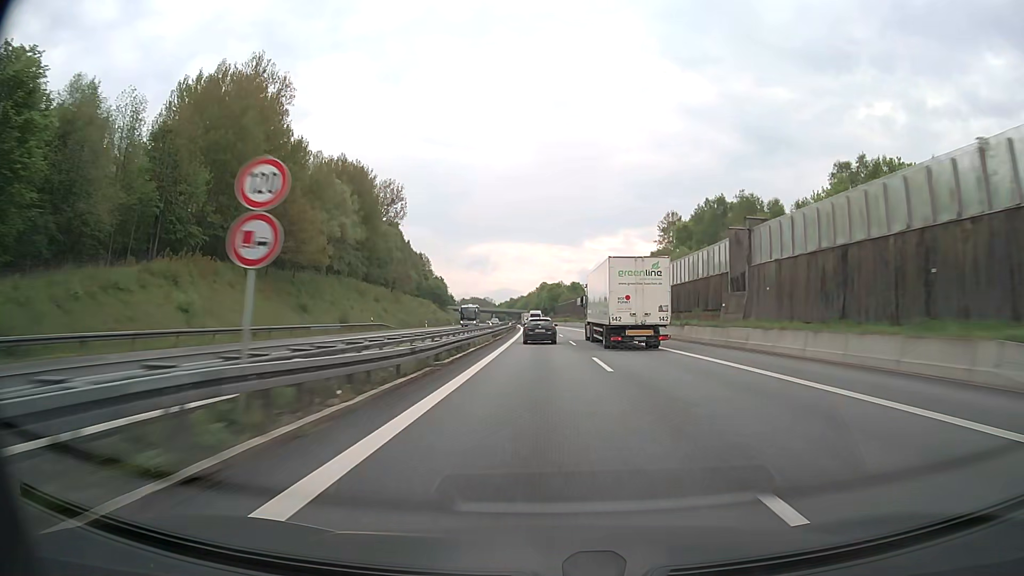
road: motorway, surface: asphalt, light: Day
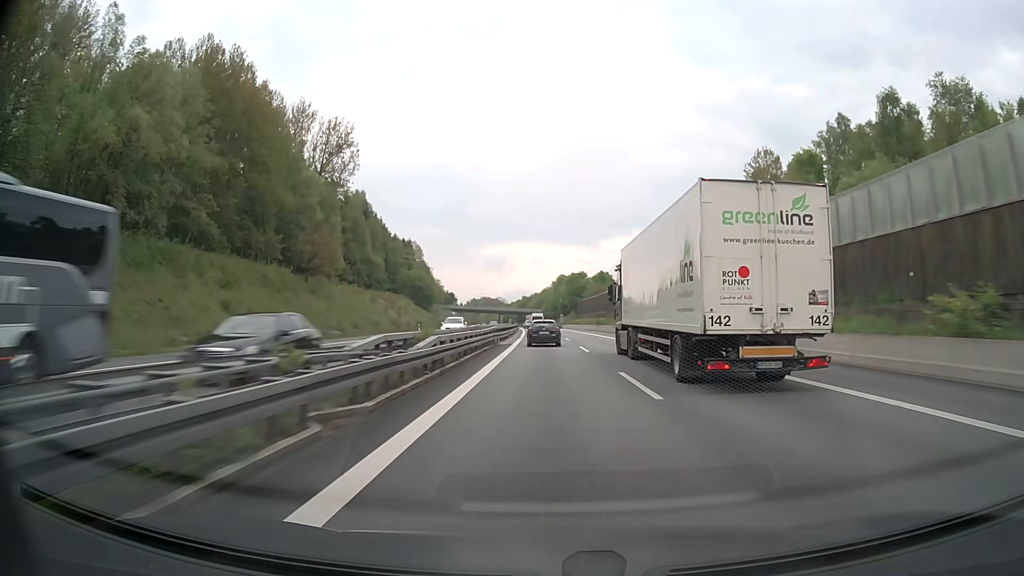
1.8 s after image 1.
(-0.8, +59.6) m; -1°
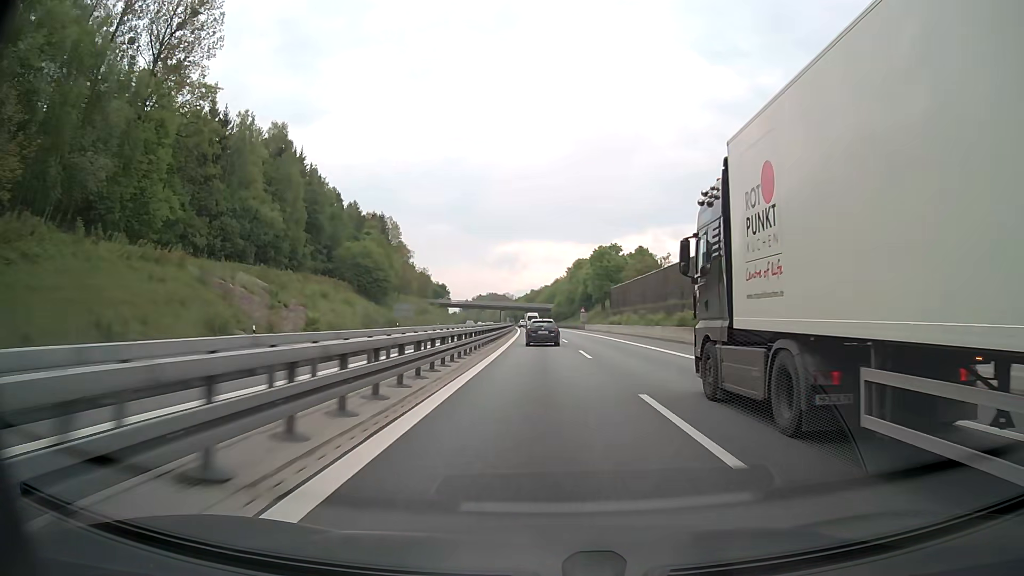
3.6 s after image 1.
(-0.5, +59.8) m; -1°
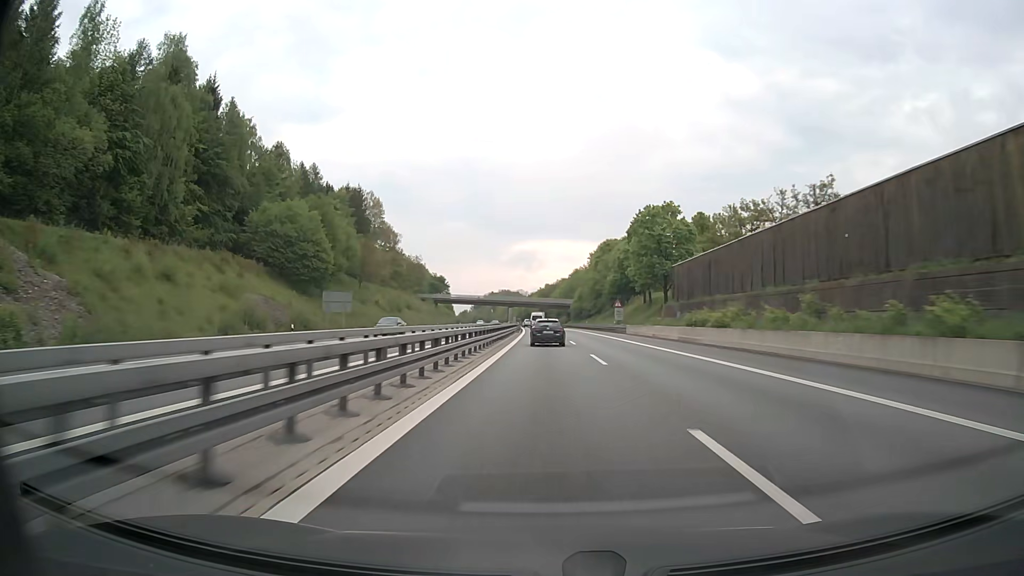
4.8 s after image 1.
(-0.4, +40.2) m; -1°
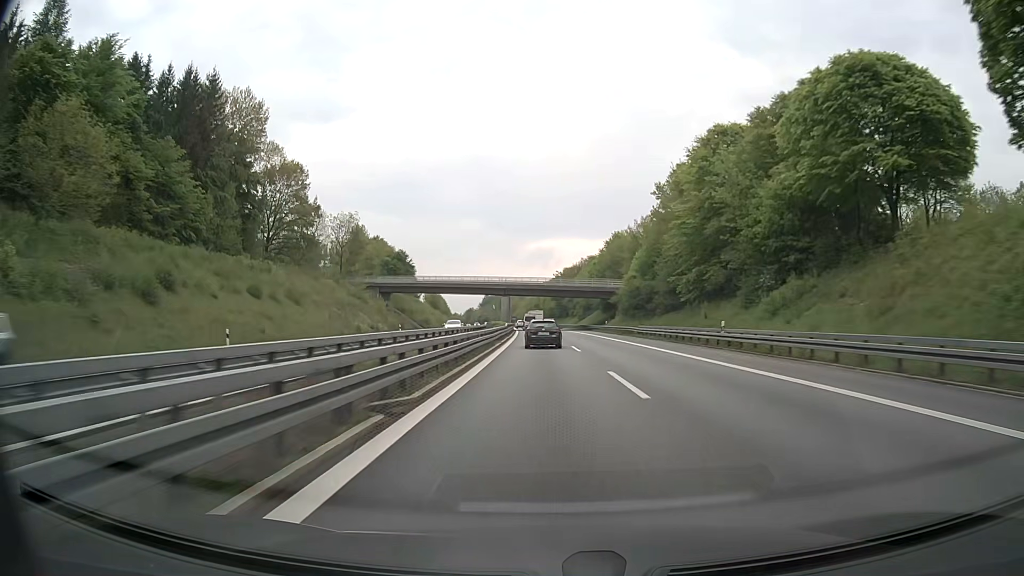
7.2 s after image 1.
(-1.2, +81.1) m; -1°
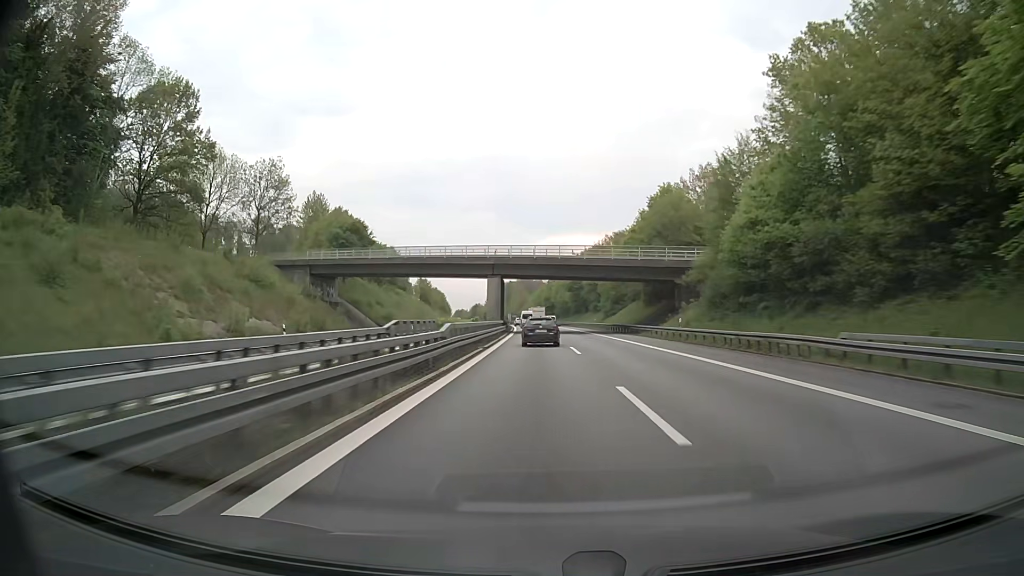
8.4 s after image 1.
(-0.4, +40.4) m; -1°
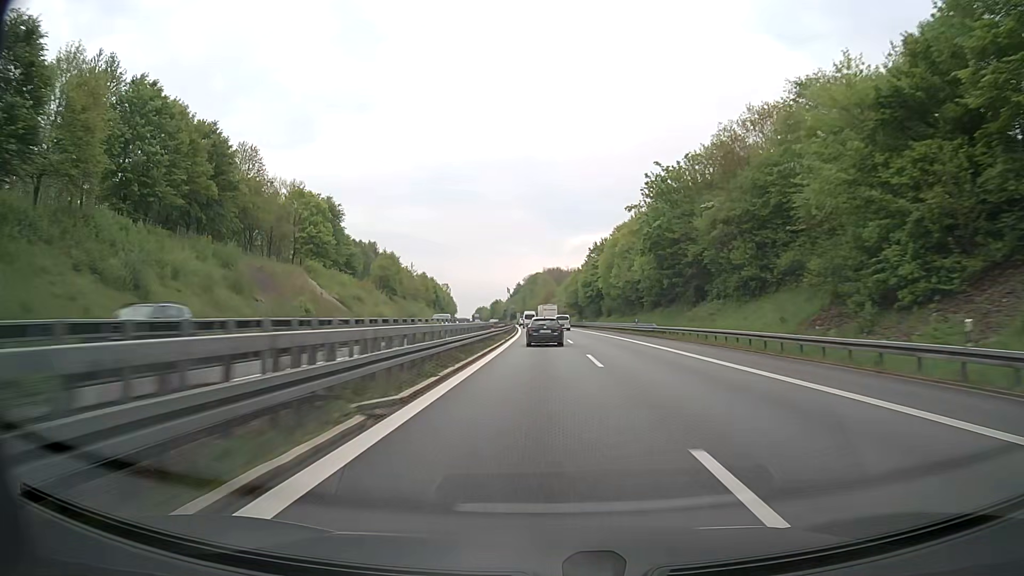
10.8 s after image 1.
(-2.0, +78.5) m; -3°
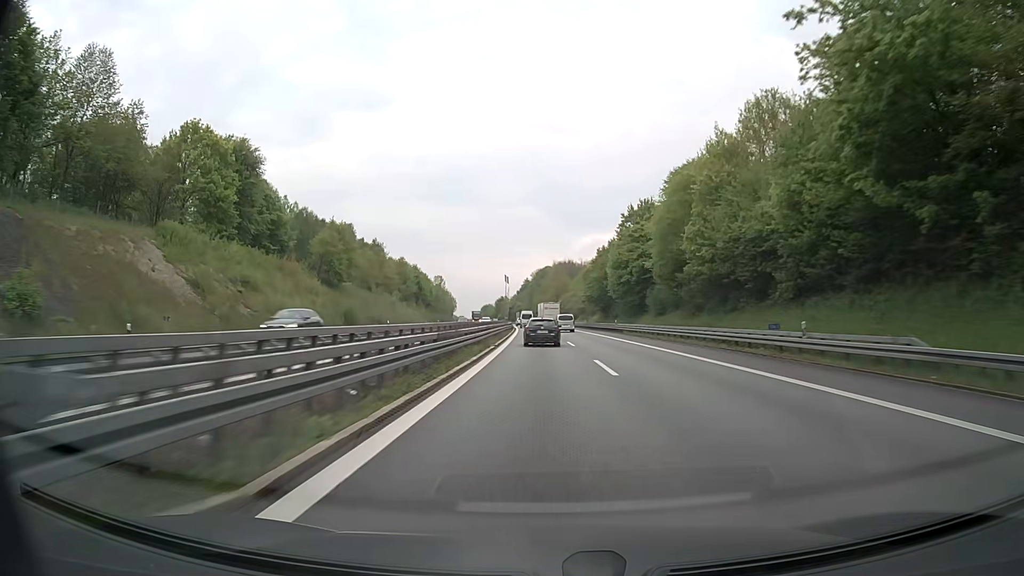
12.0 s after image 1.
(-0.3, +38.9) m; -1°
(0, +10) (0, +20) (0, +30) (0, +40) (0, +50) (-1, +60) (-1, +70) (-1, +80) (-2, +90) (-2, +100) m
